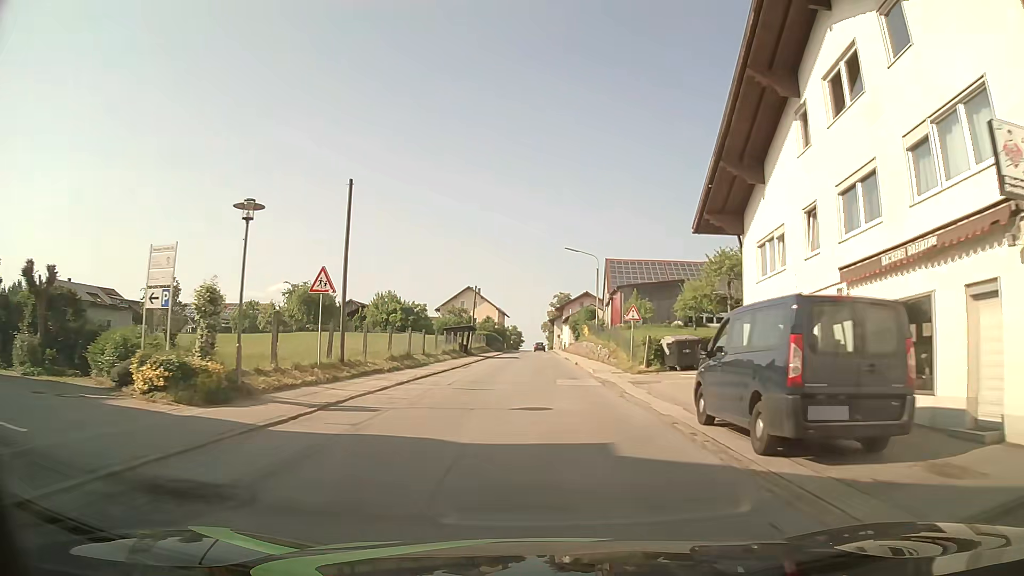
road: tertiary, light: Day
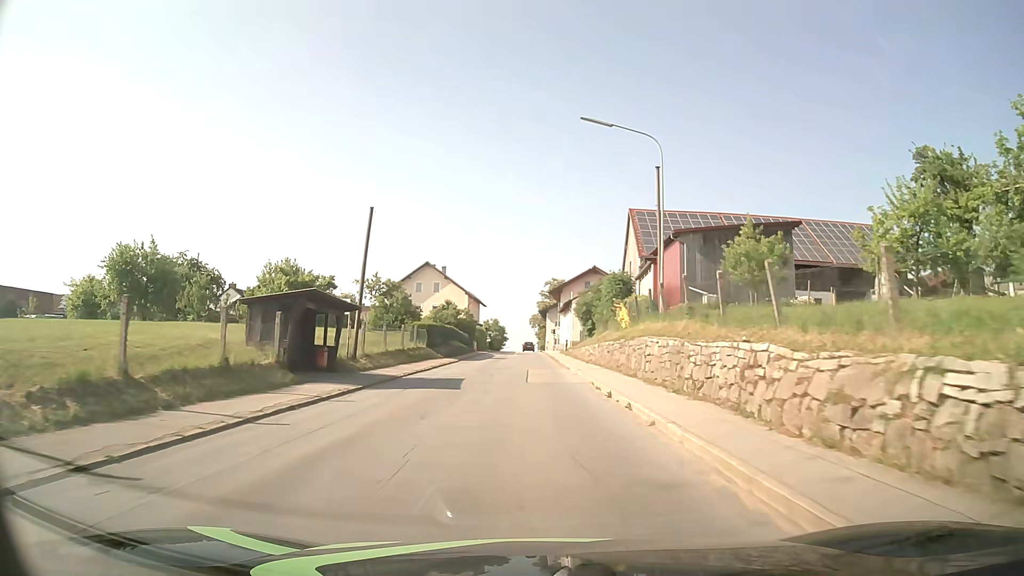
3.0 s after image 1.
(+0.2, +37.3) m; 0°
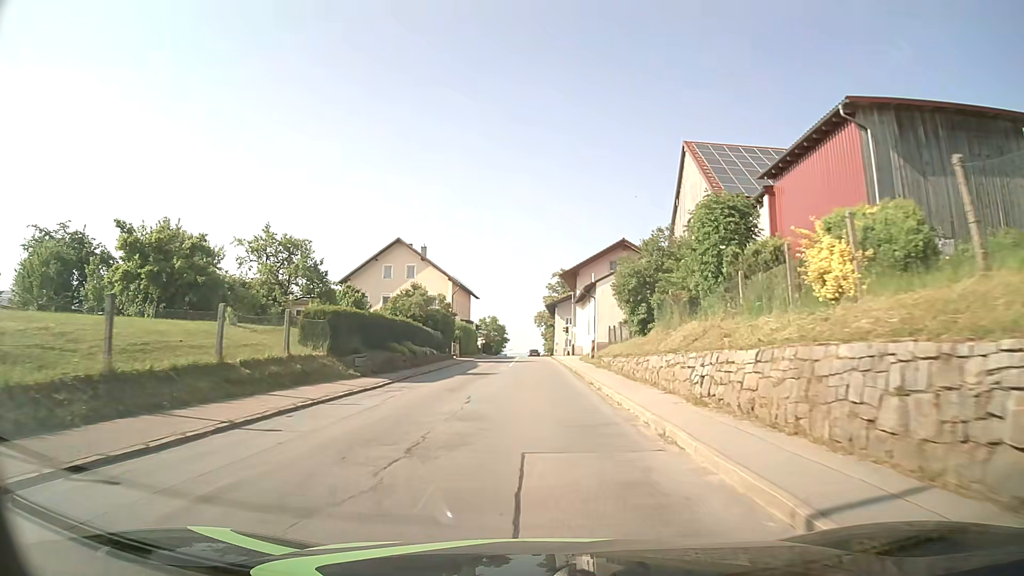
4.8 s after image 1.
(-0.1, +22.8) m; -1°
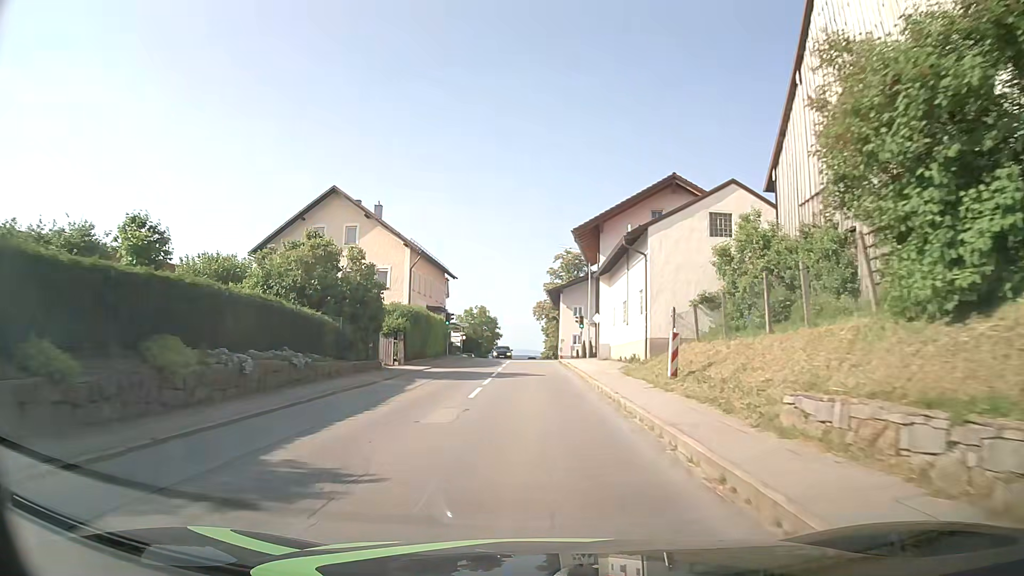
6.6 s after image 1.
(+0.1, +22.7) m; +1°
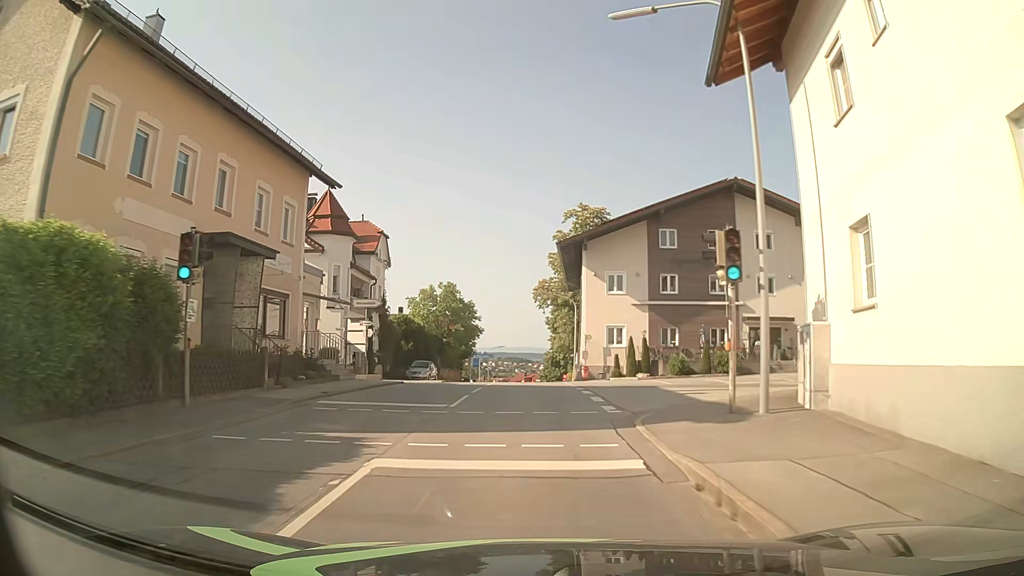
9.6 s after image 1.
(-0.2, +36.1) m; -1°
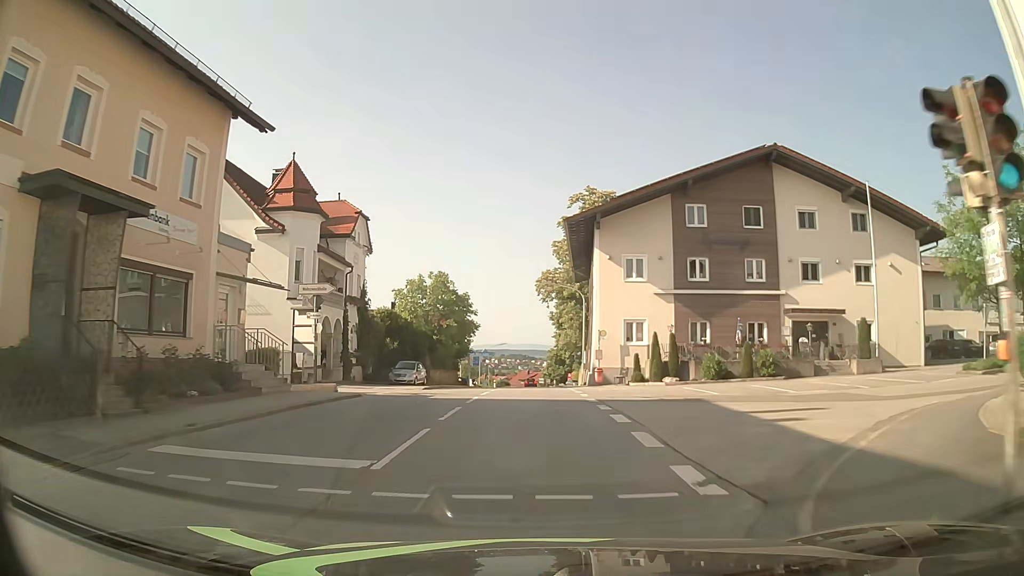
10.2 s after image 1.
(0.0, +6.9) m; -1°
(0, +10) (0, +20) (0, +30) (0, +40) (0, +50) (0, +60) (0, +70) (0, +80) (0, +90) (0, +100) m
